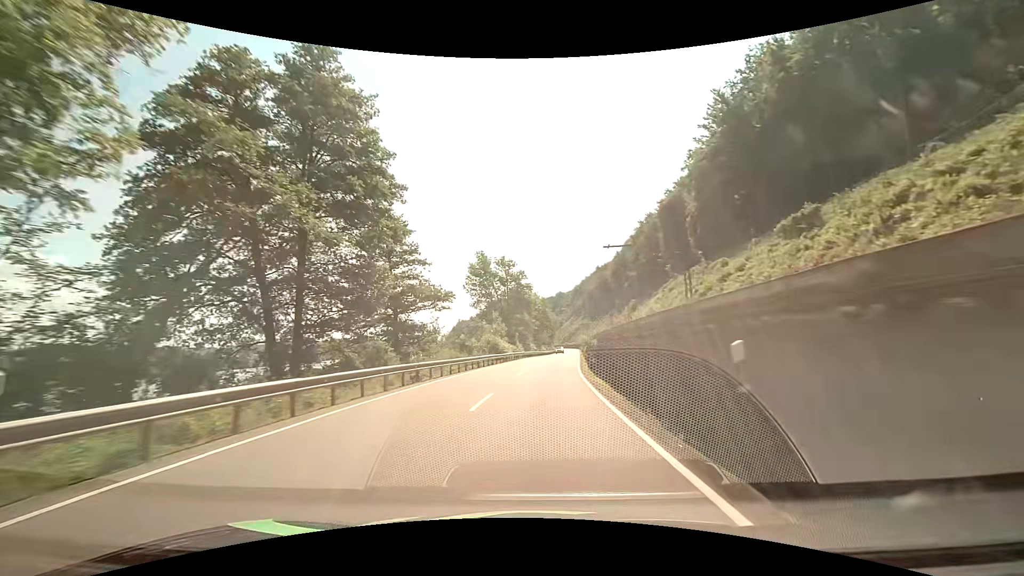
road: primary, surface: asphalt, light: Day
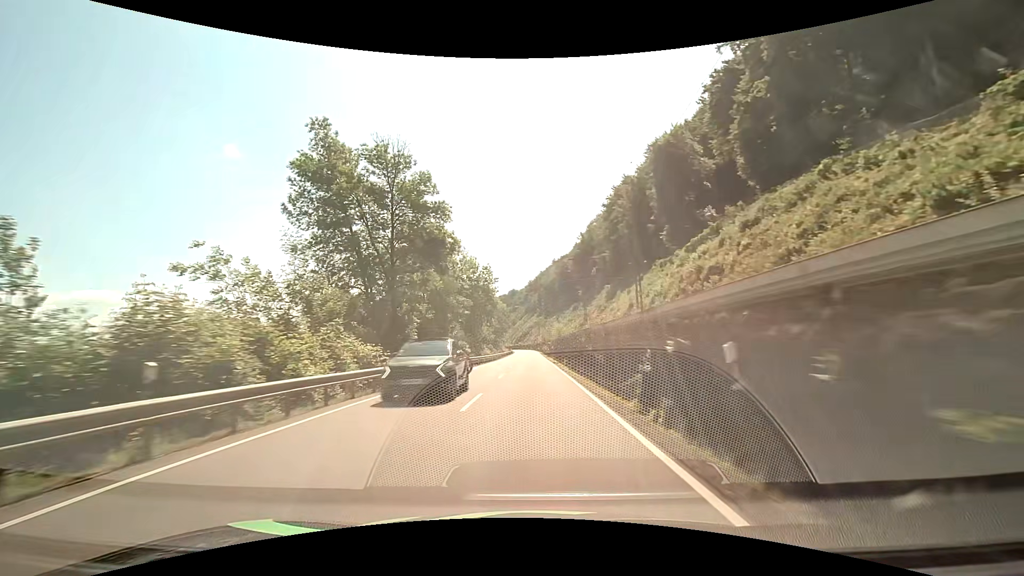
(+2.6, +47.5) m; +5°
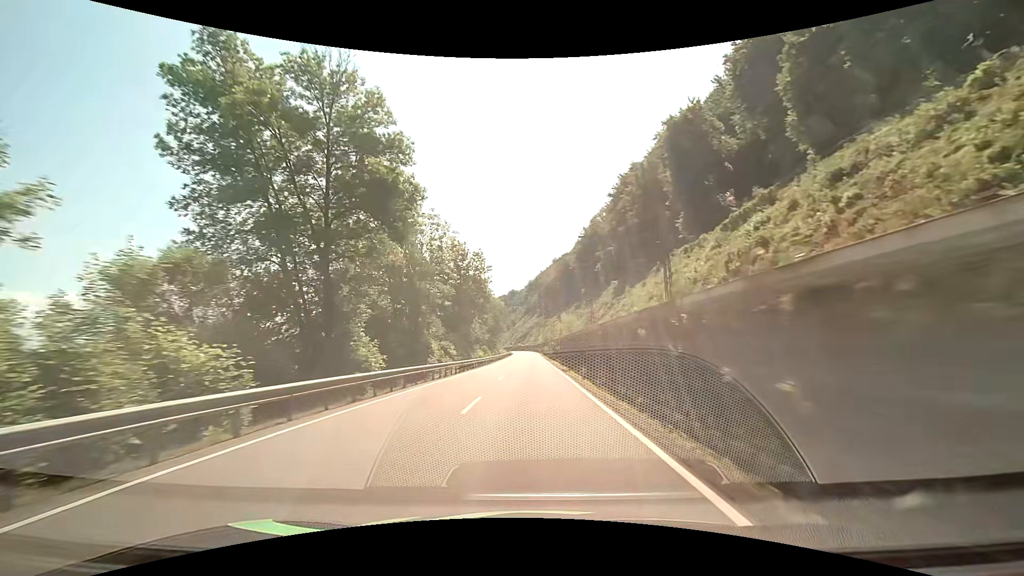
(+0.1, +12.0) m; 0°
(0, +10) (0, +20) (0, +30) (0, +40) (0, +50) (0, +60) (0, +70) (0, +80) (-1, +90) (-1, +100) m
